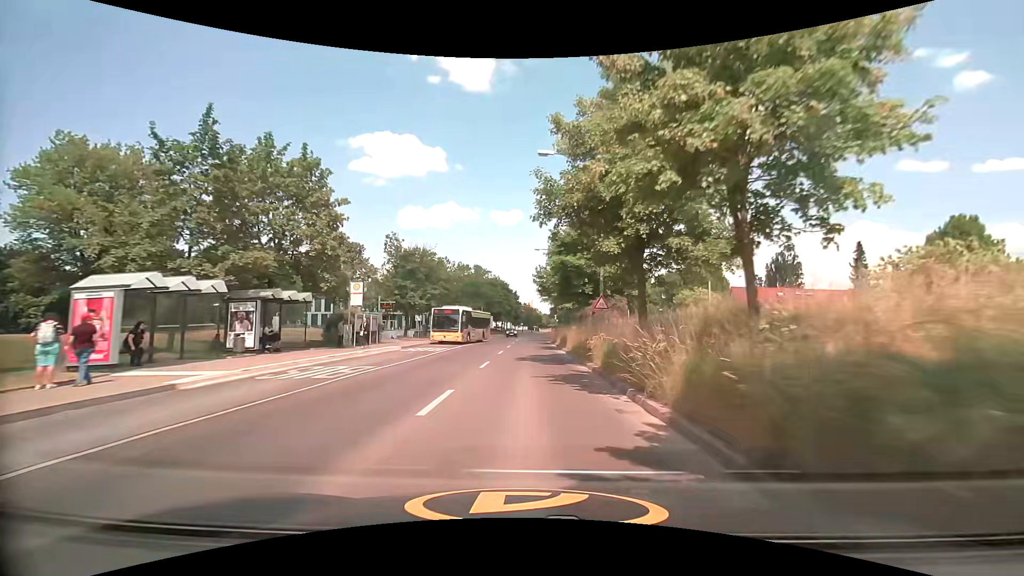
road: tertiary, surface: asphalt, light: Day
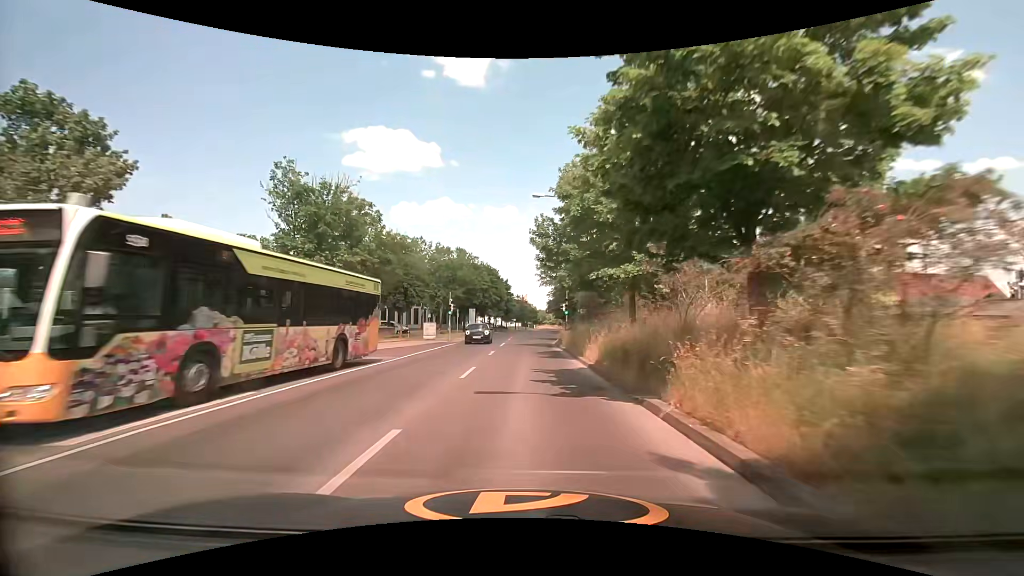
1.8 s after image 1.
(+0.2, +22.5) m; +1°
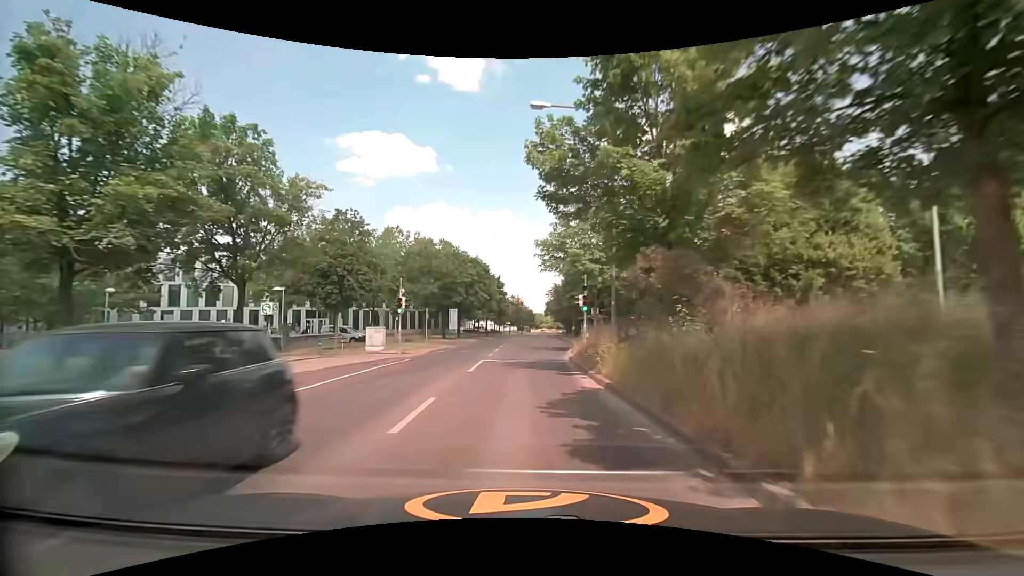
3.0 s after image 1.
(+0.1, +15.2) m; +1°
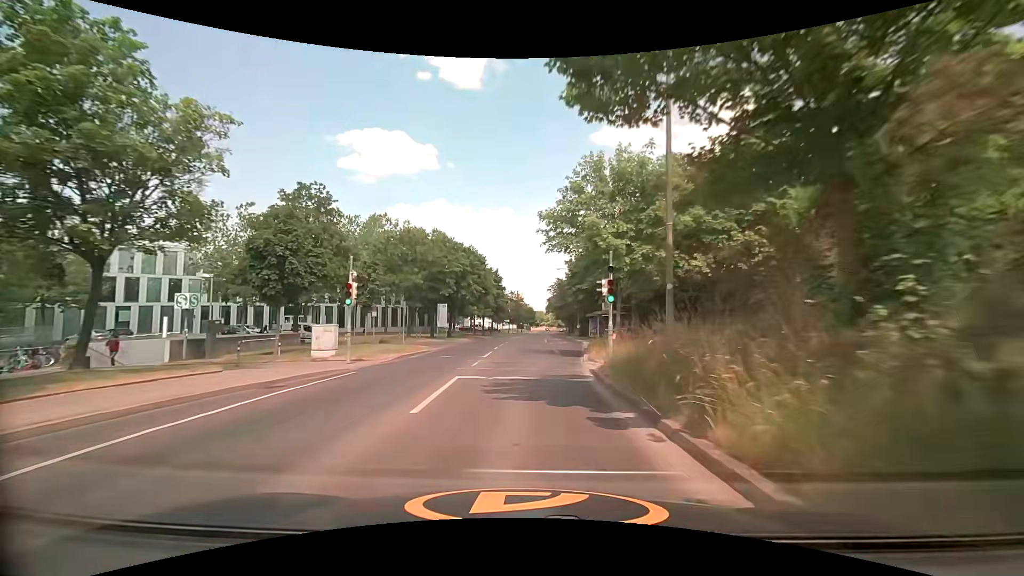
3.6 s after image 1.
(-0.1, +7.6) m; -1°
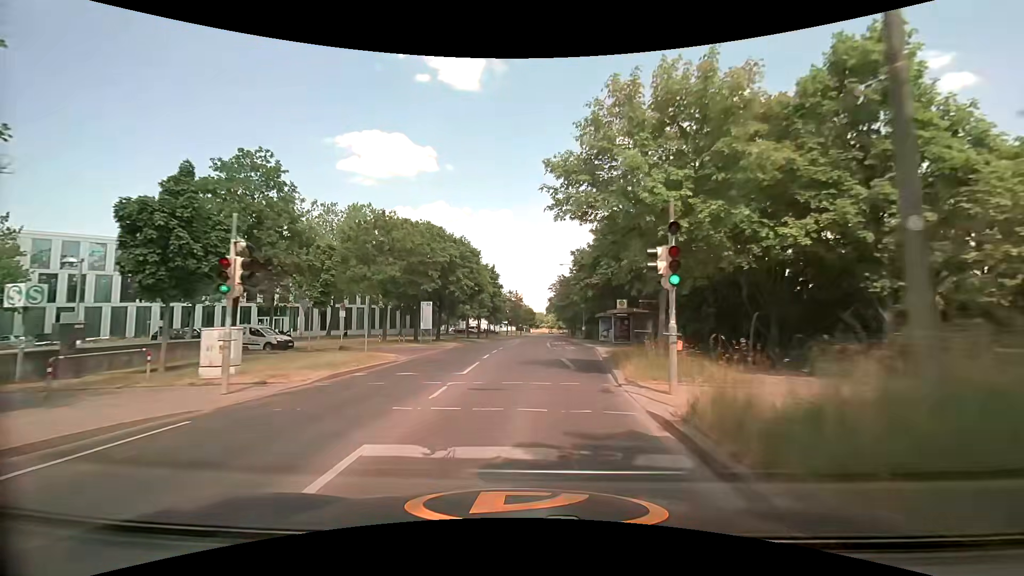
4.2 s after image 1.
(0.0, +7.6) m; -1°
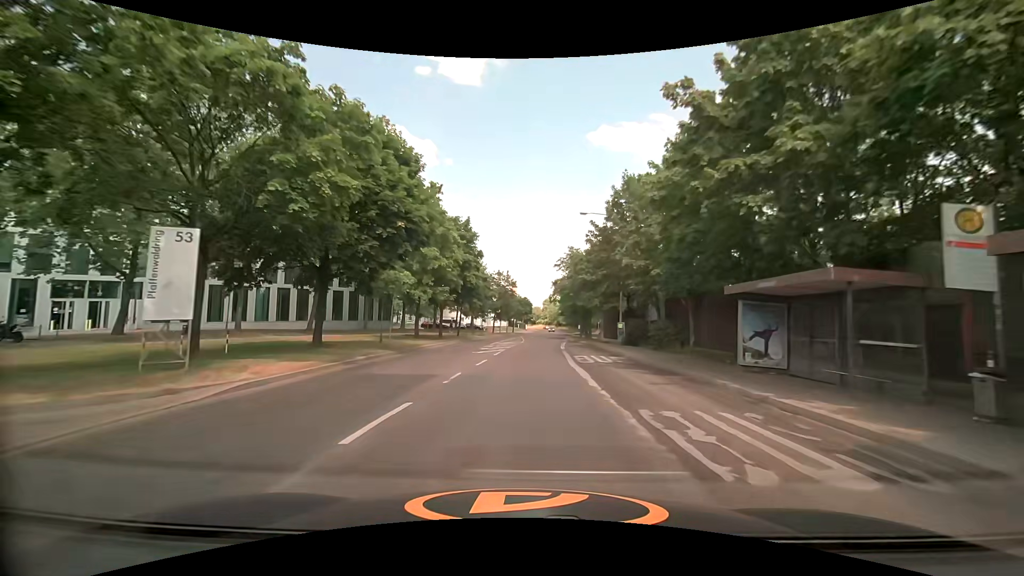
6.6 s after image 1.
(+0.5, +29.9) m; +1°
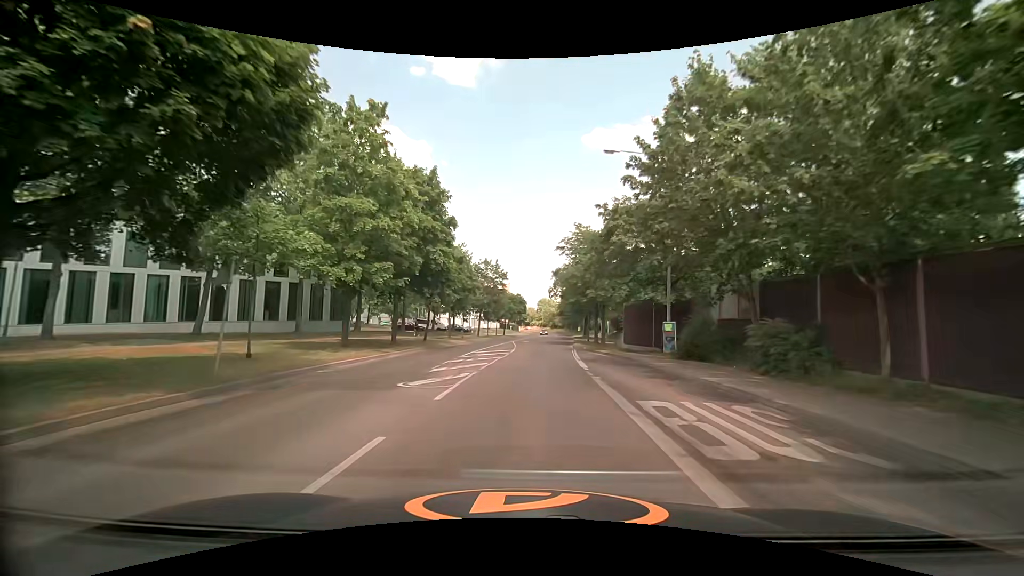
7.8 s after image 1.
(+0.1, +14.5) m; +1°
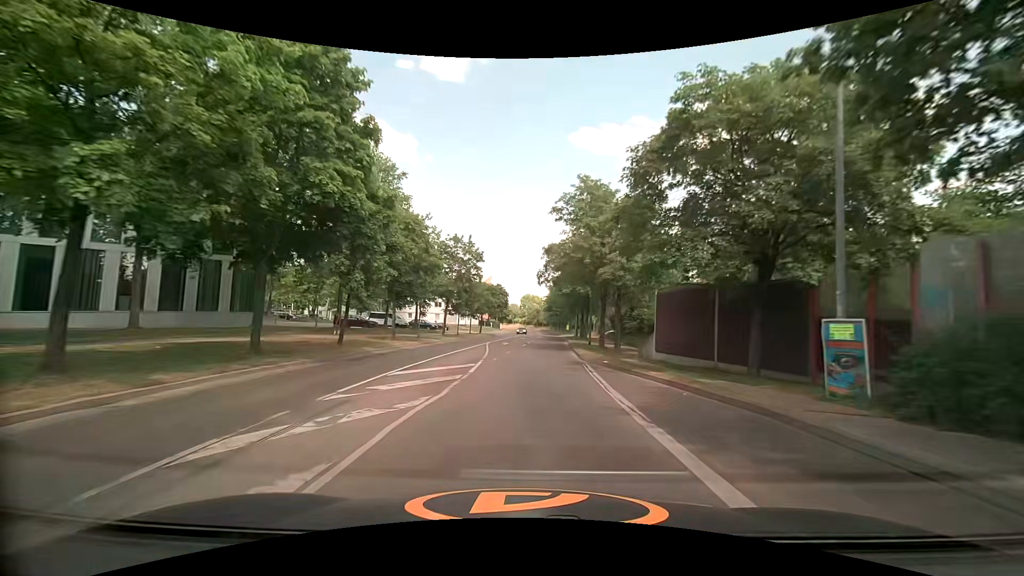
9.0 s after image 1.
(+0.2, +14.6) m; +2°
(0, +10) (0, +20) (+1, +30) (+2, +40) (+2, +50) (+3, +60) (+4, +70) (+4, +80) (+5, +90) (+5, +100) m
